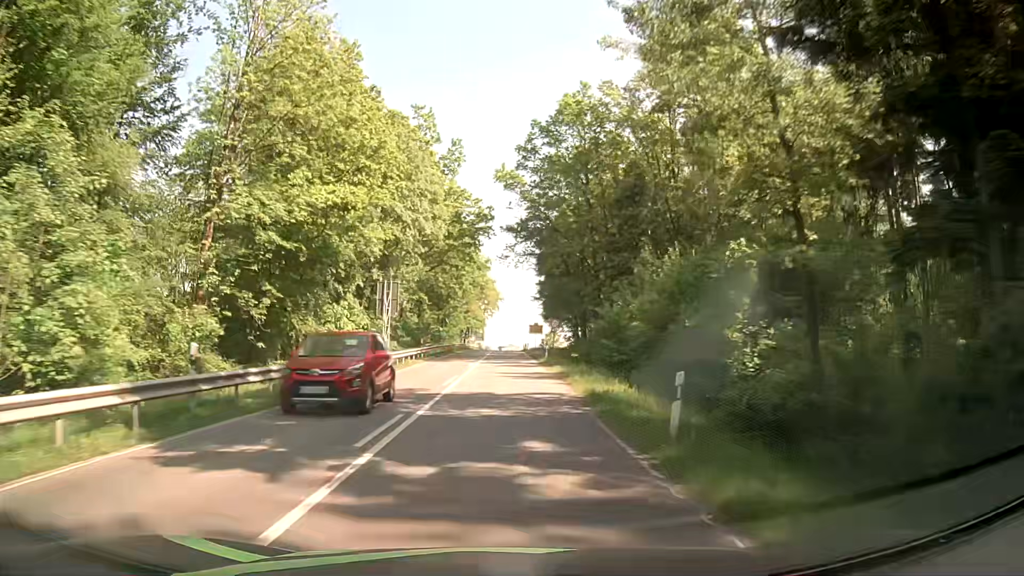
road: secondary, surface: asphalt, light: Day
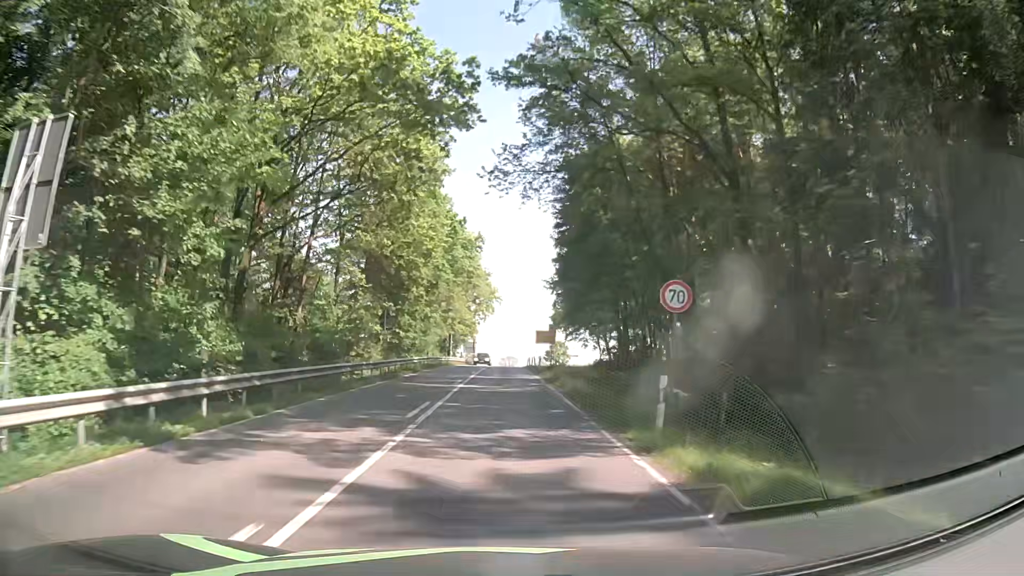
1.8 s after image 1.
(+0.2, +31.6) m; -1°
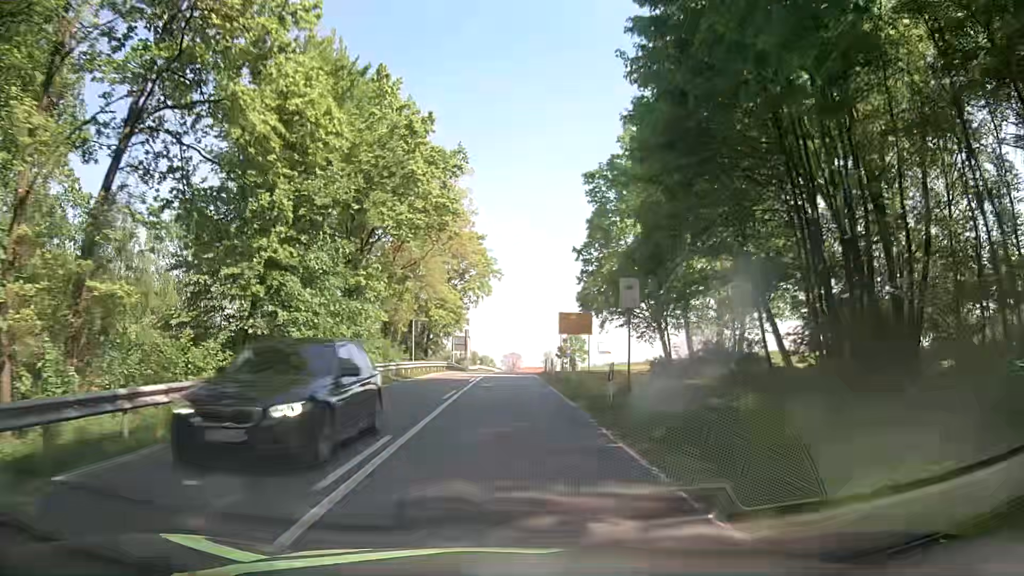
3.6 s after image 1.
(+0.5, +30.9) m; +1°
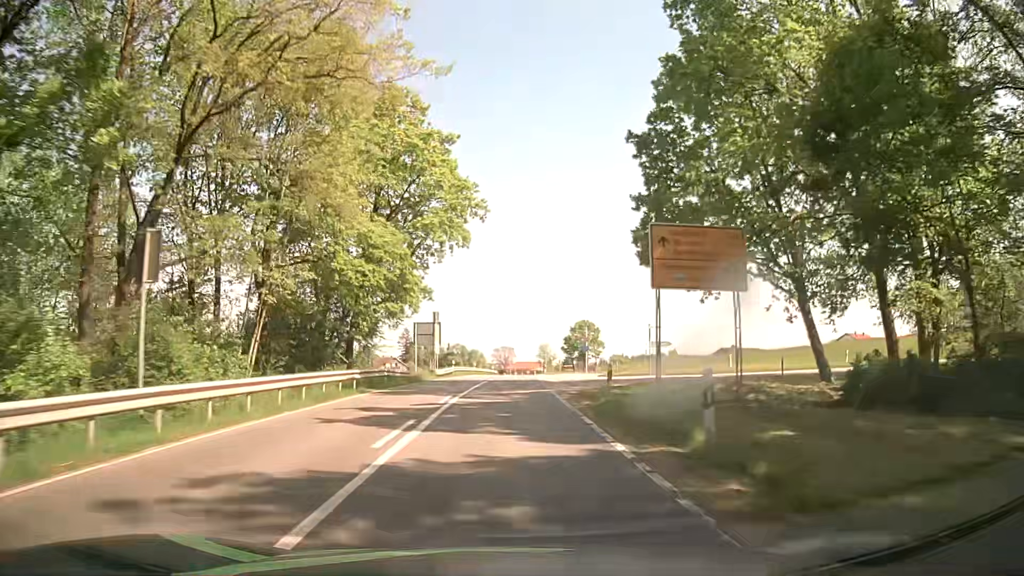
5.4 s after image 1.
(0.0, +31.0) m; +1°
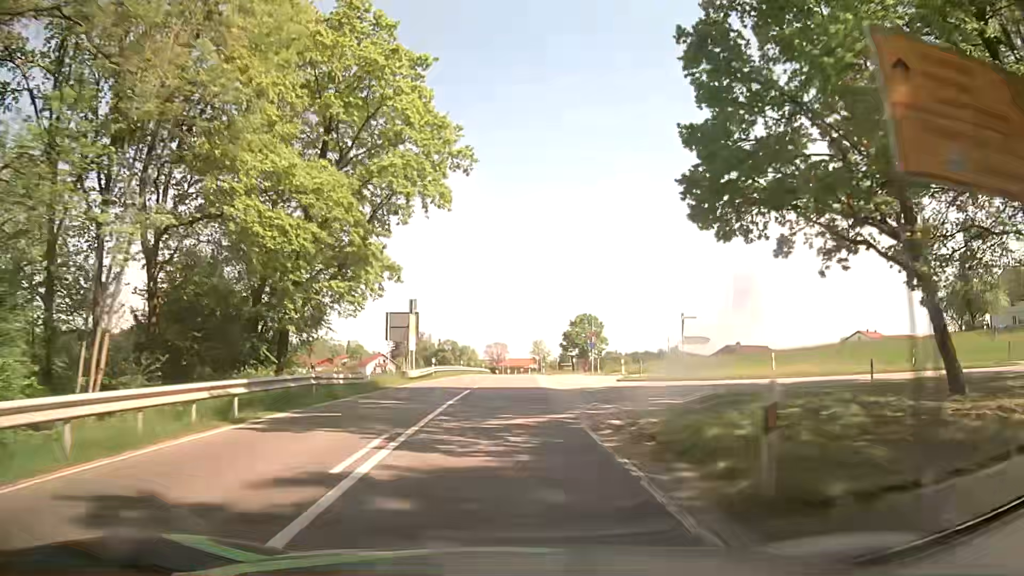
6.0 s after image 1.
(0.0, +10.4) m; 0°
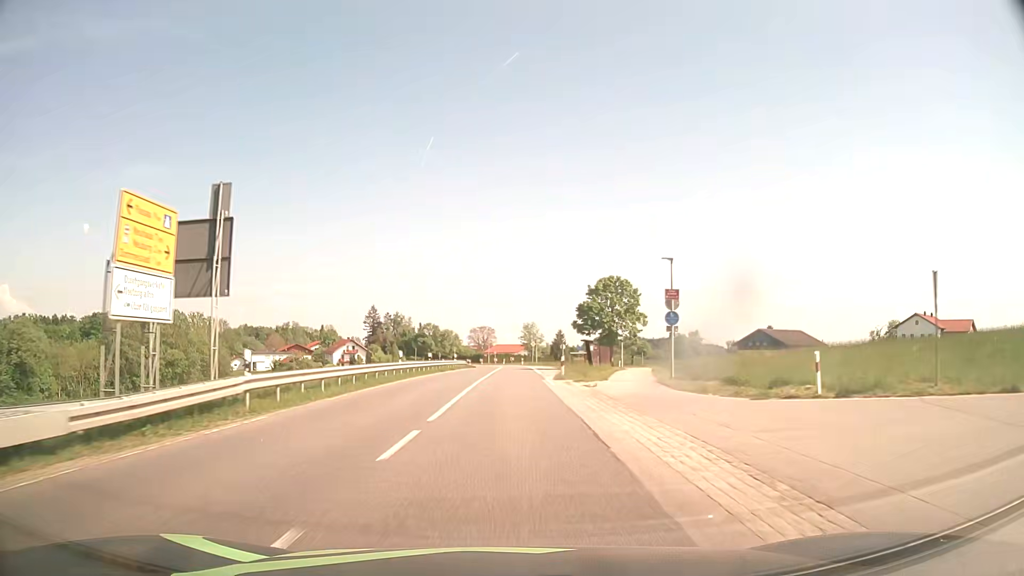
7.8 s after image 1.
(+0.3, +32.0) m; +1°
